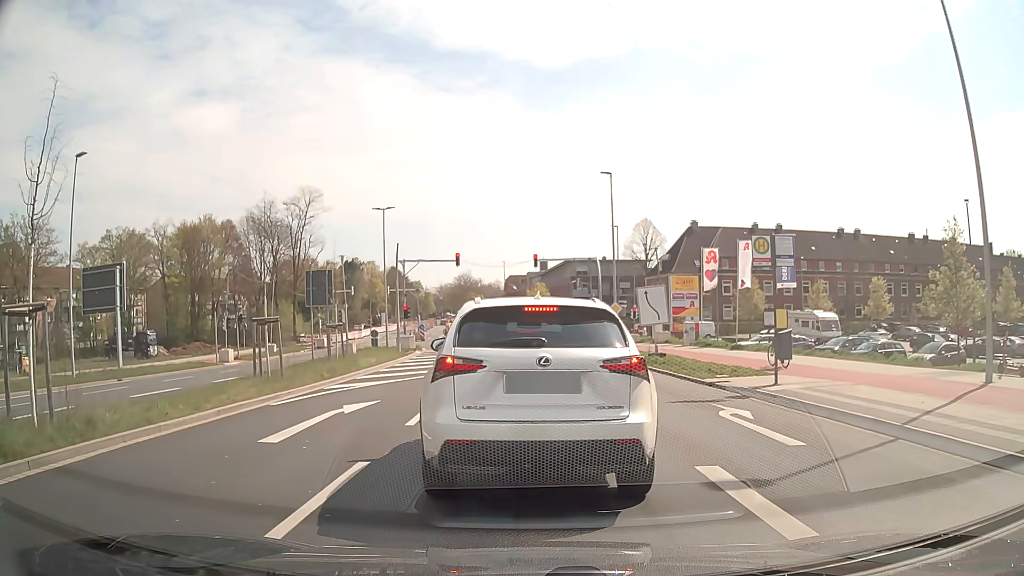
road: secondary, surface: asphalt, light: Day
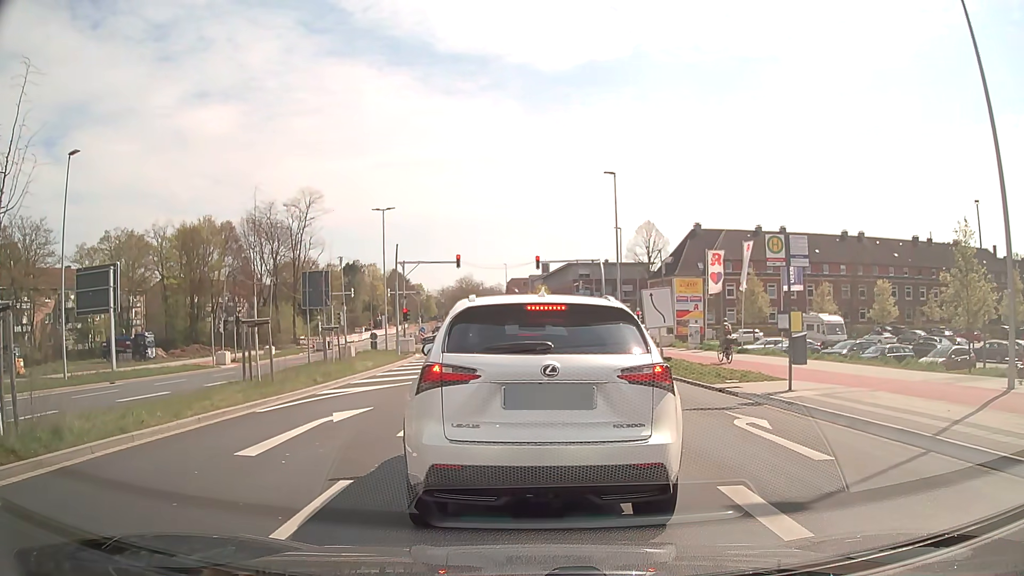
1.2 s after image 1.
(0.0, +0.7) m; 0°
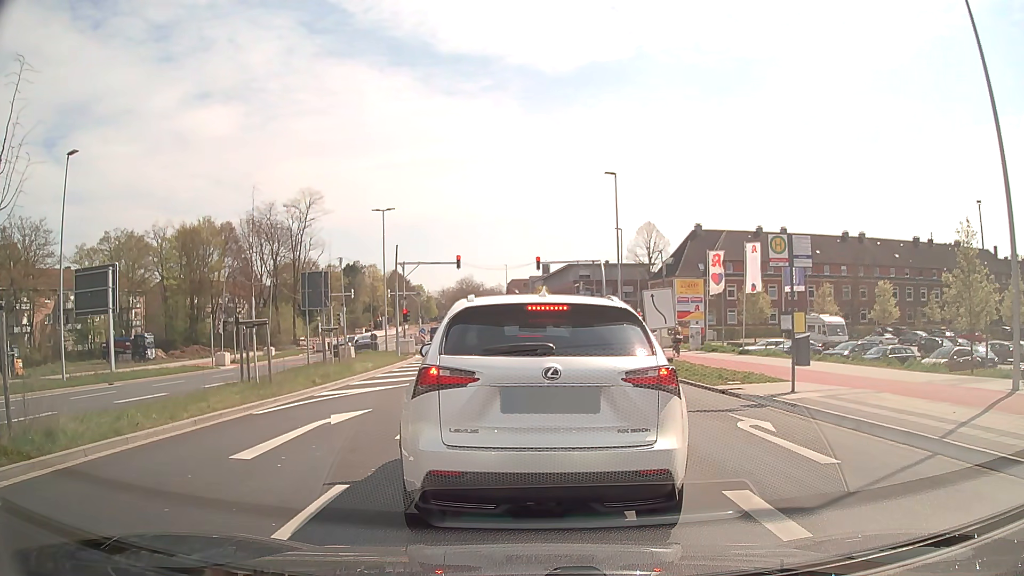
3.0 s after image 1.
(0.0, +0.2) m; 0°
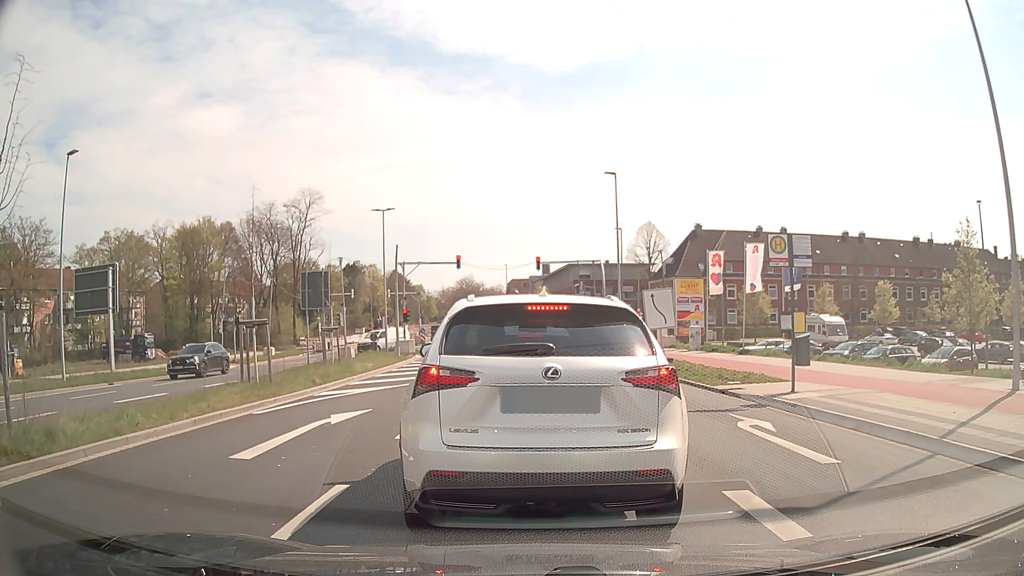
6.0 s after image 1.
(0.0, 0.0) m; 0°
(0, +10) (0, +20) (-1, +30) (-2, +40) (-3, +50) (-5, +60) (-8, +69) (-10, +79) (-12, +89) (-13, +99) m
